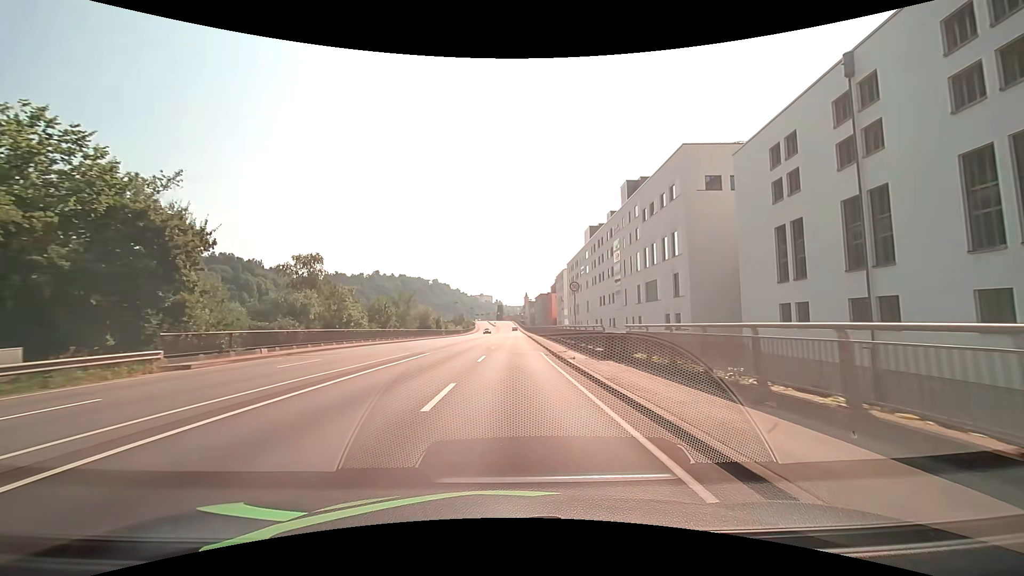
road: primary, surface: asphalt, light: Day
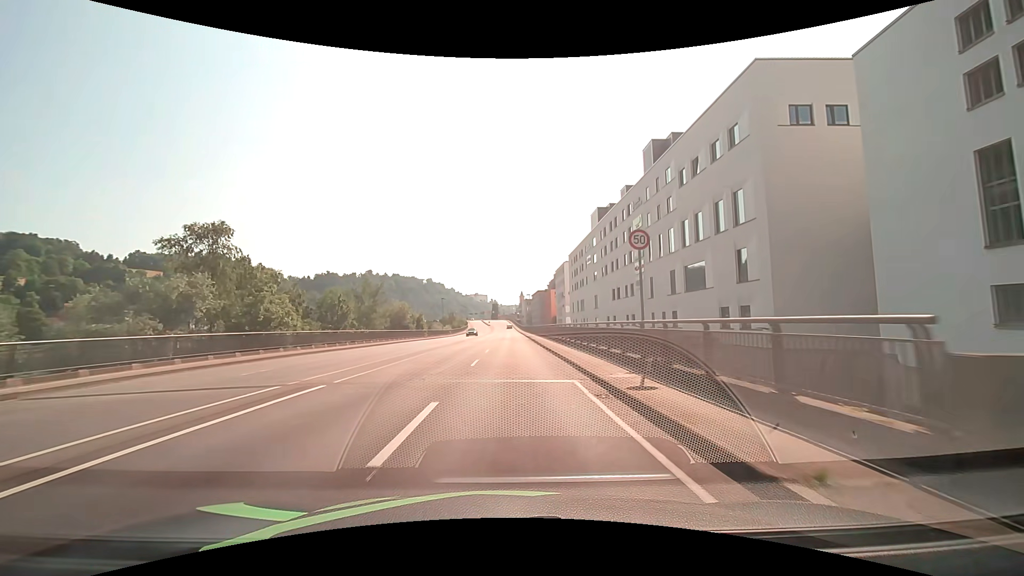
(+0.1, +15.2) m; +1°
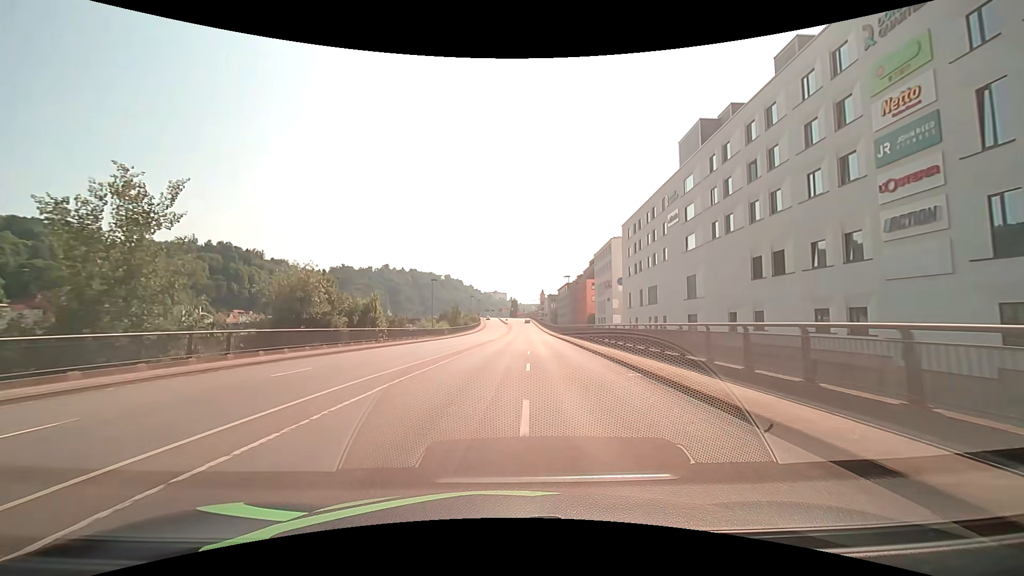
(-1.0, +37.9) m; -2°
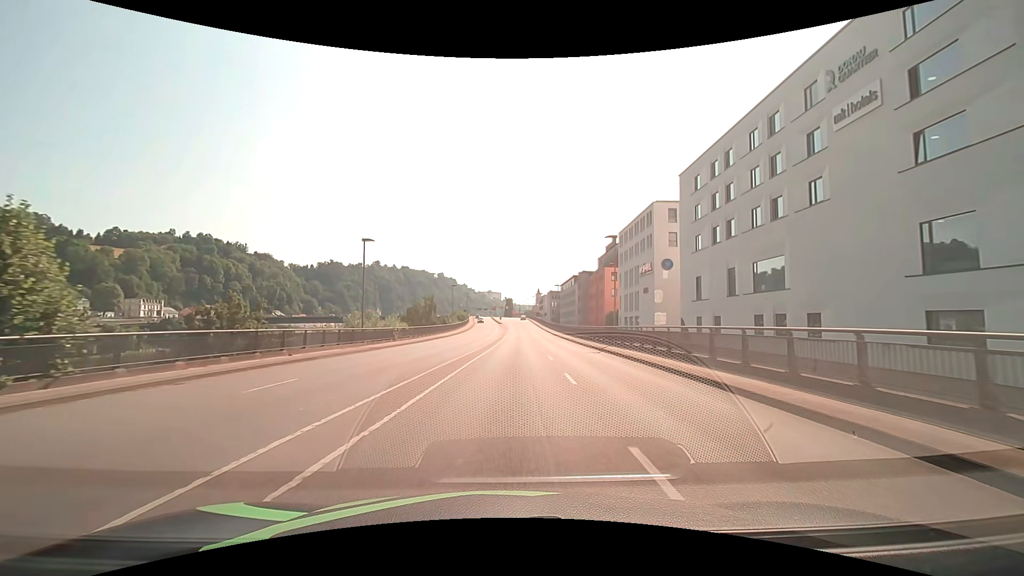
(+0.1, +30.5) m; +1°
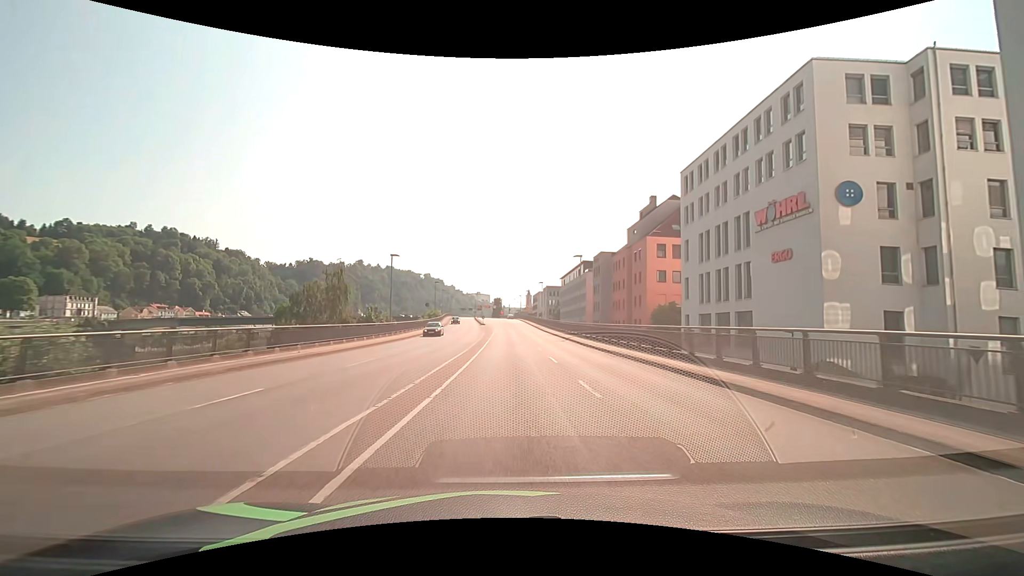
(+0.4, +38.2) m; +1°
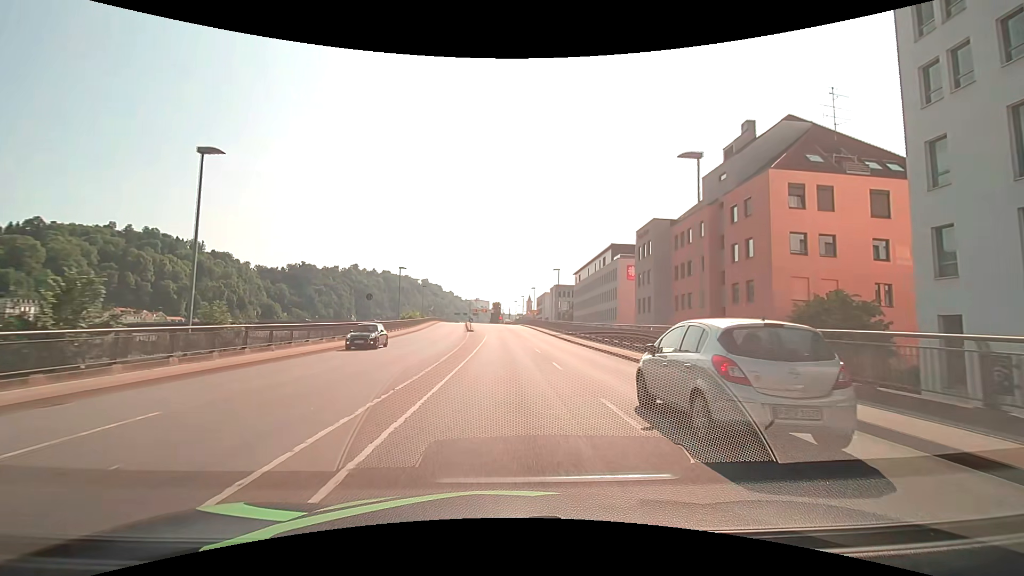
(0.0, +30.4) m; 0°
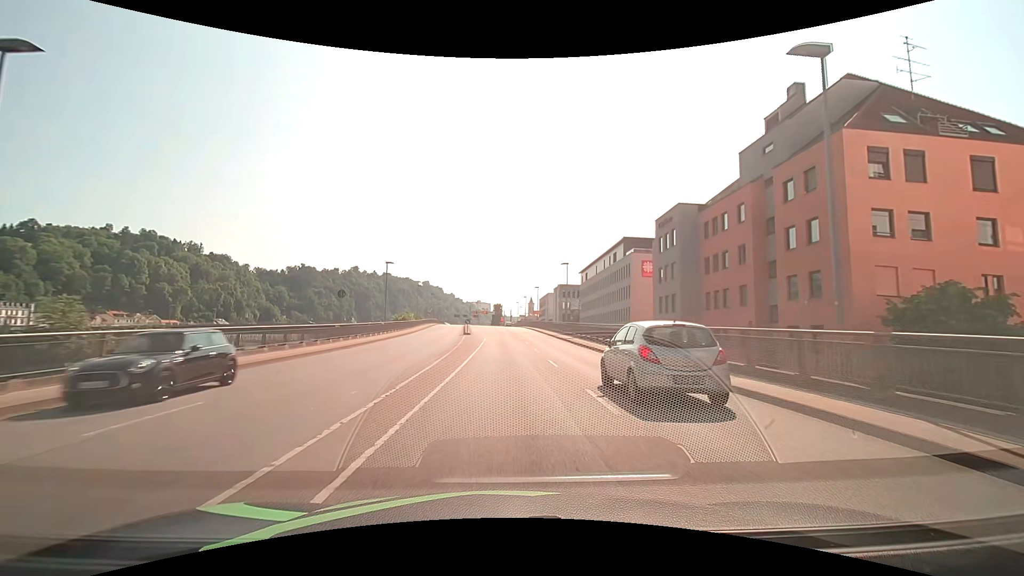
(0.0, +7.5) m; 0°
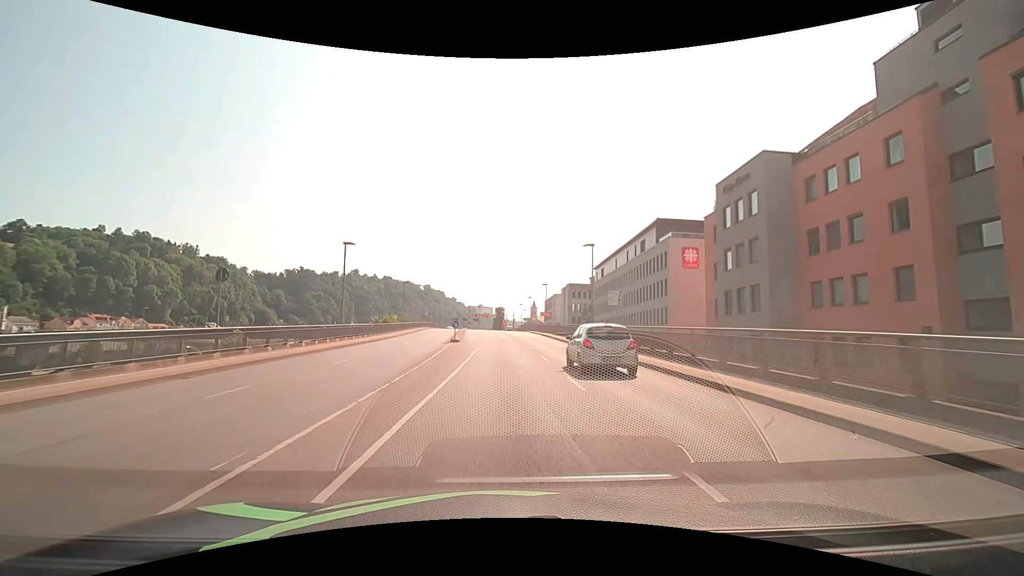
(-0.1, +15.0) m; 0°
(0, +10) (0, +20) (0, +30) (0, +40) (-1, +50) (-1, +60) (-1, +70) (-2, +80) (-3, +90) (-3, +100) m
